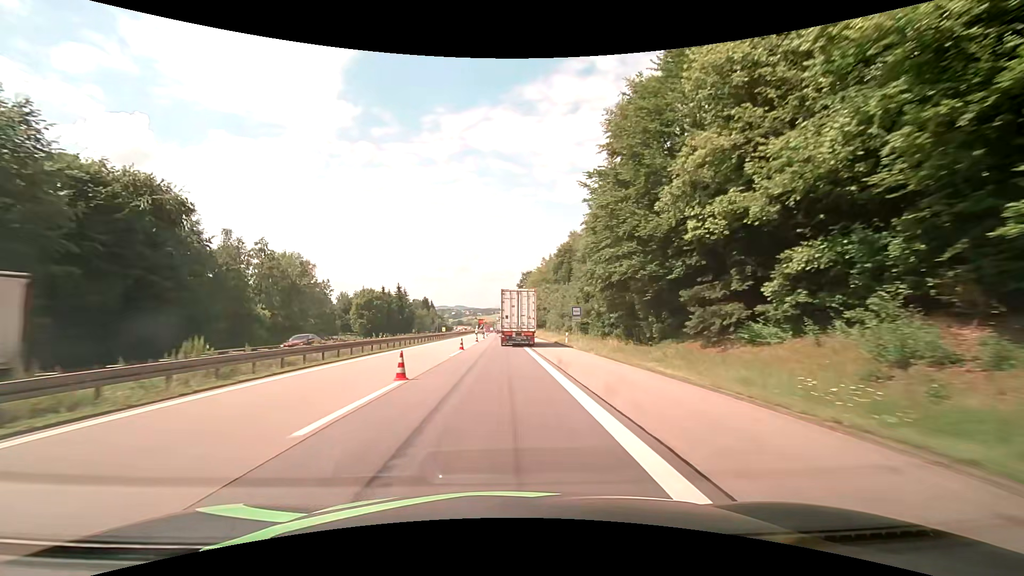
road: motorway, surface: asphalt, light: Day
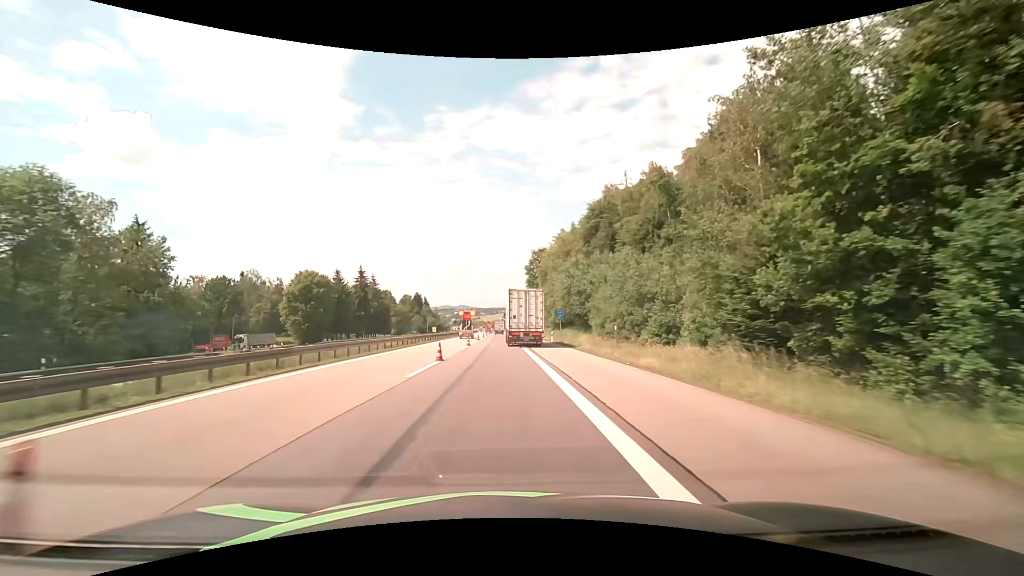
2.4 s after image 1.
(-0.5, +46.4) m; 0°
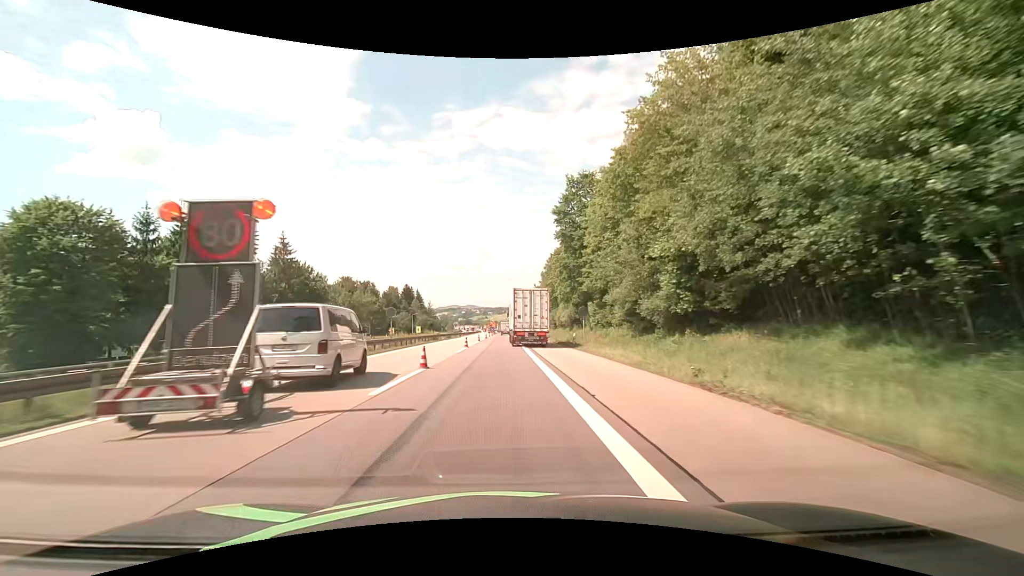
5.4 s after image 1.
(-0.8, +57.3) m; -1°
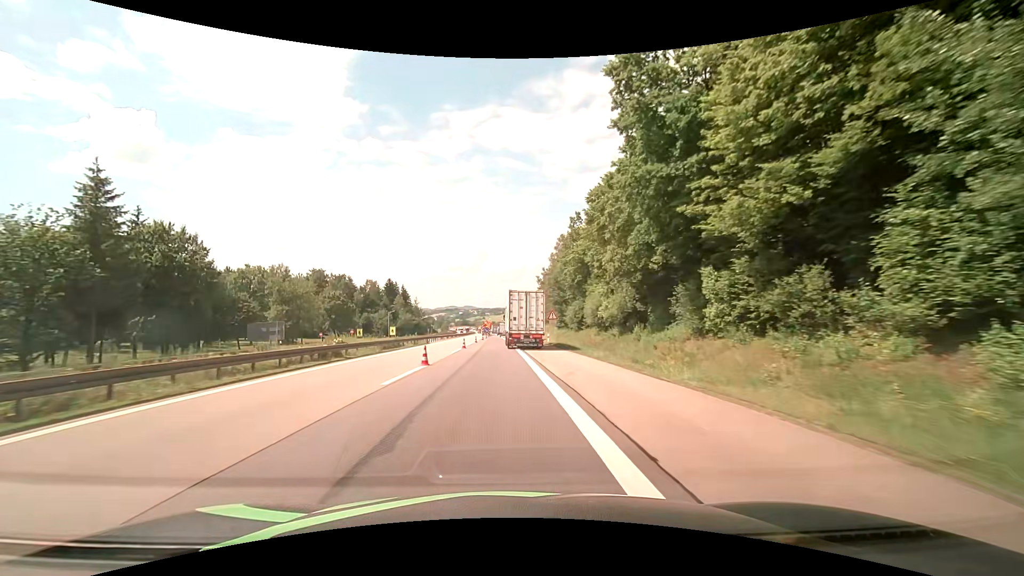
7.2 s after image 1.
(-0.1, +34.1) m; 0°
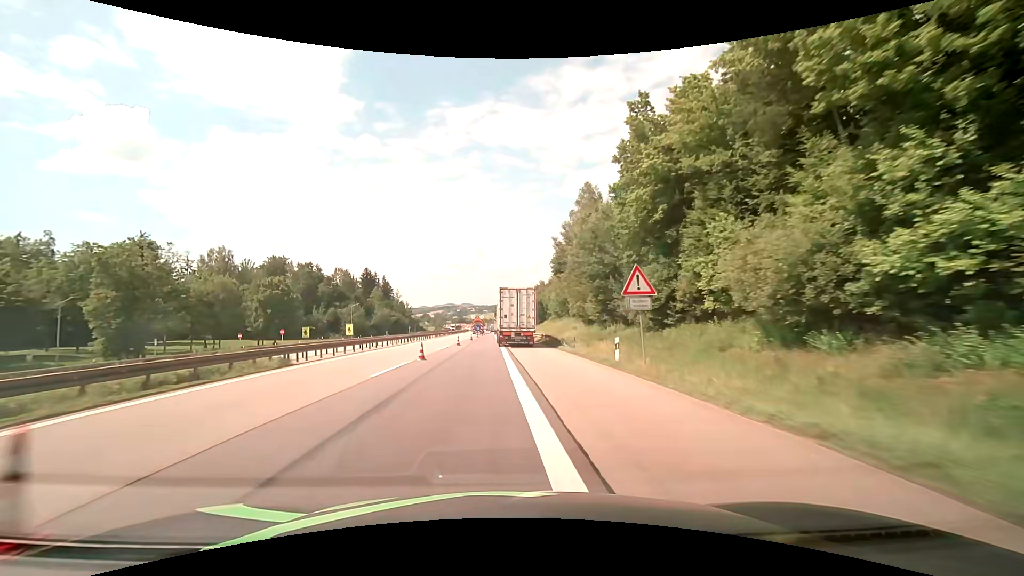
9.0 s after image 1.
(+0.1, +33.8) m; 0°
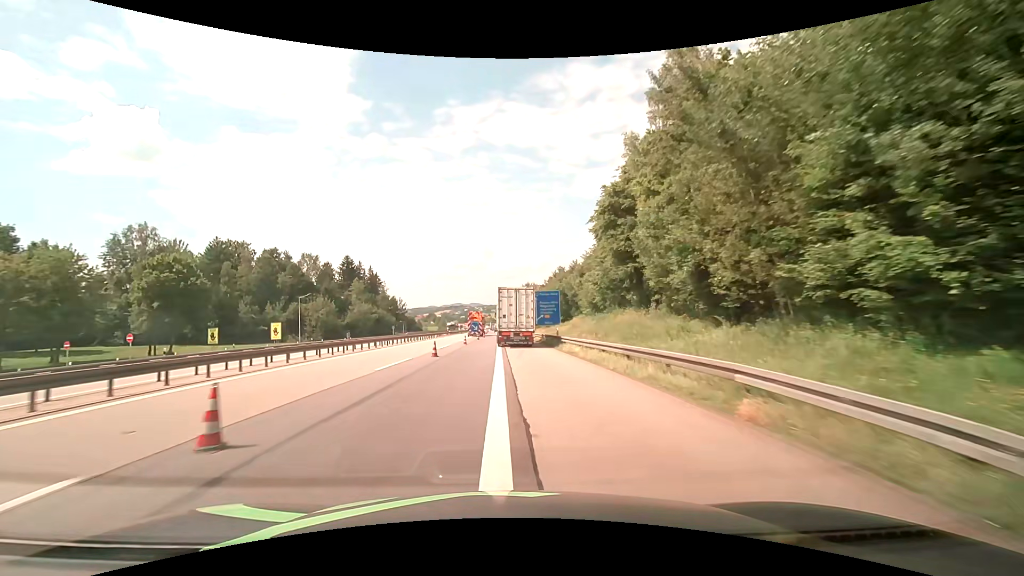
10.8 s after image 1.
(-0.2, +33.6) m; -1°
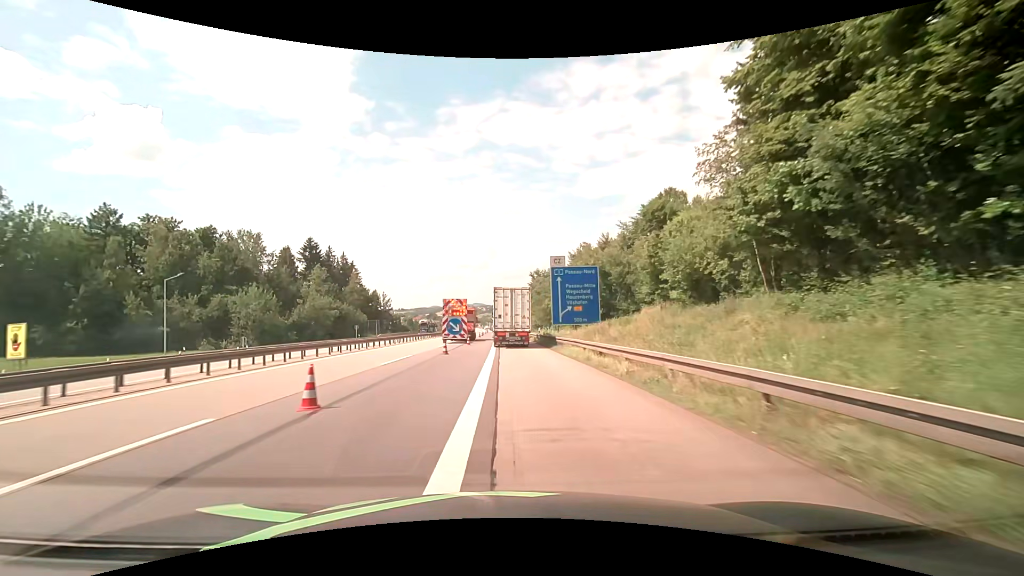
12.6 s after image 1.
(-0.1, +33.4) m; -1°
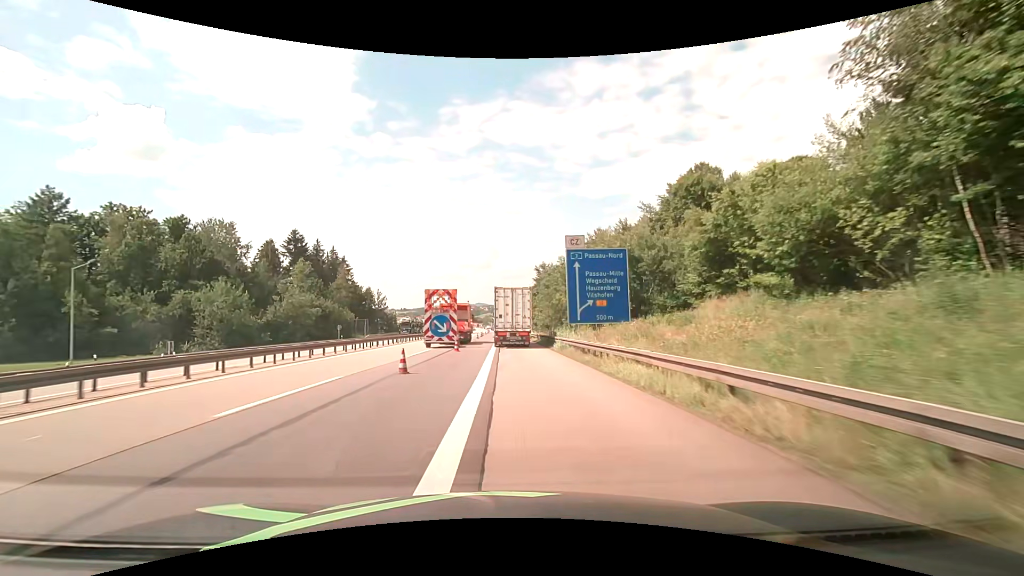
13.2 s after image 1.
(0.0, +11.1) m; 0°
(0, +10) (0, +20) (0, +30) (0, +40) (-1, +50) (-1, +60) (-1, +70) (-1, +80) (-1, +90) (-2, +100) m
